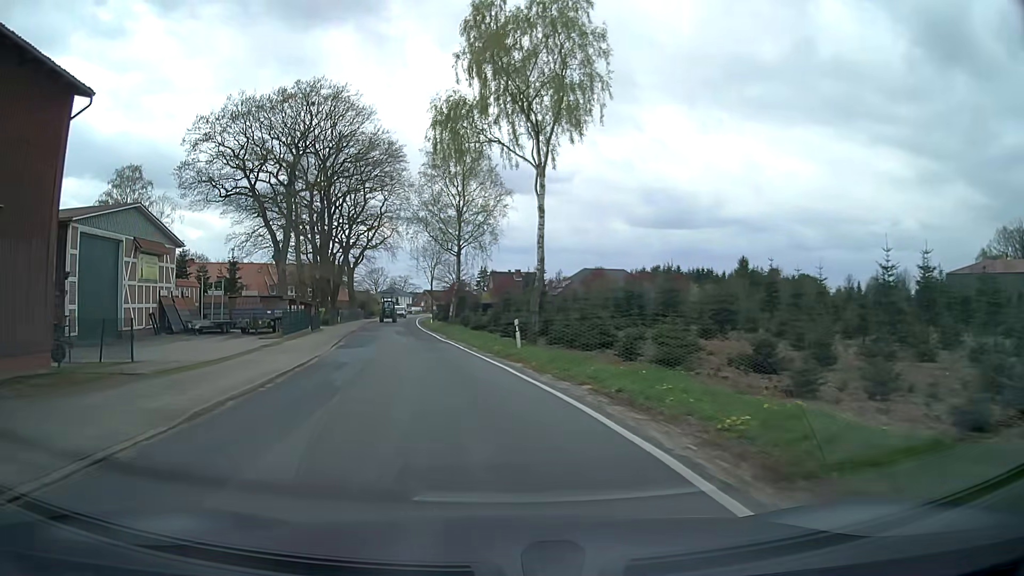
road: secondary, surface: asphalt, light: Day
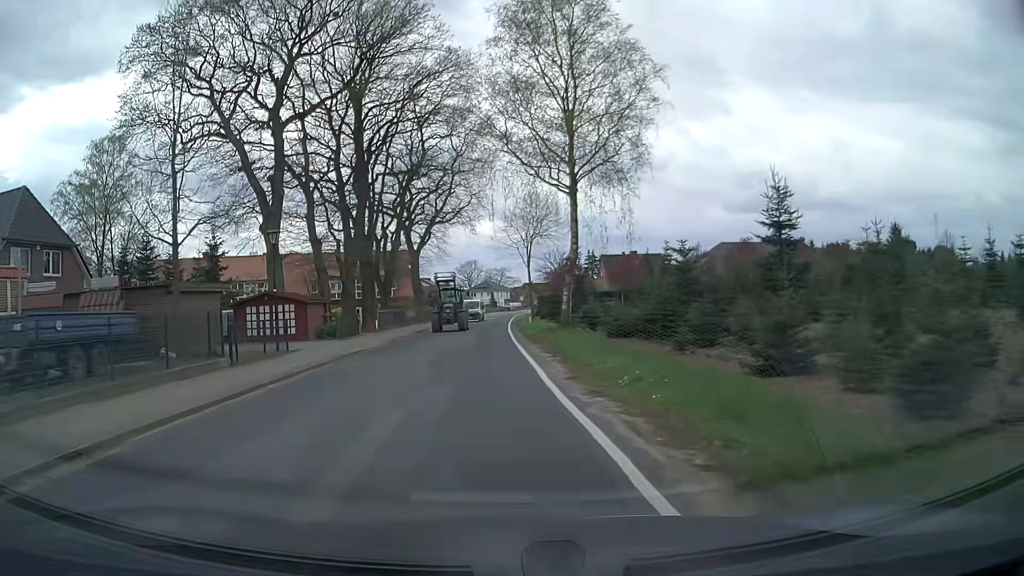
(-2.5, +27.4) m; -9°
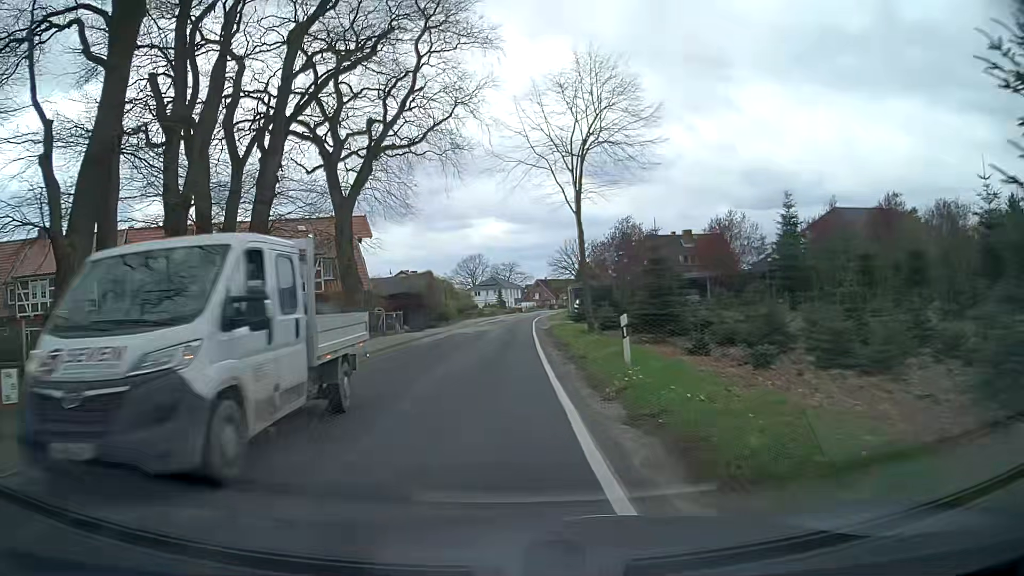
(-0.5, +34.0) m; -1°
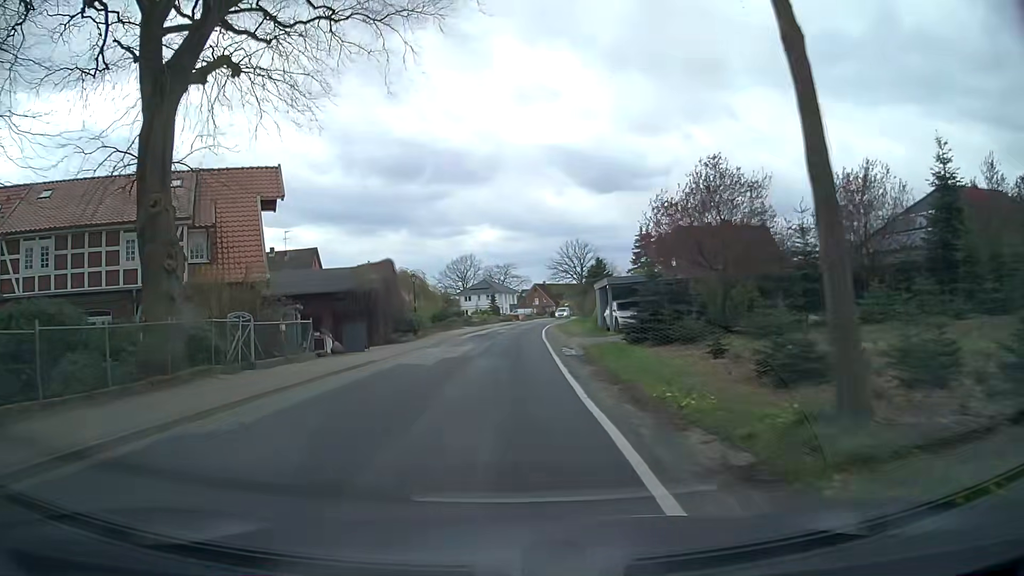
(-0.1, +20.0) m; 0°
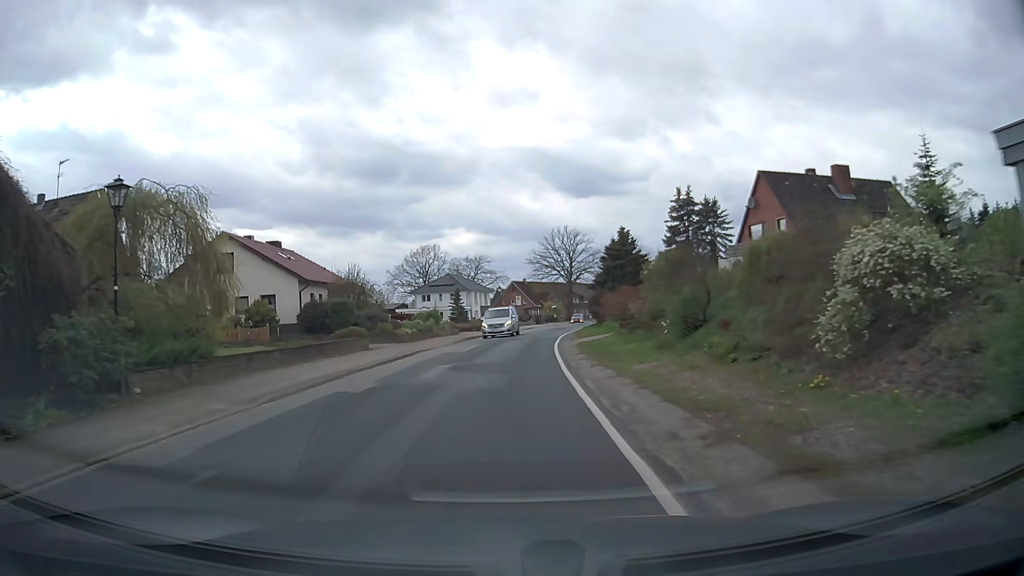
(+0.7, +34.6) m; +2°
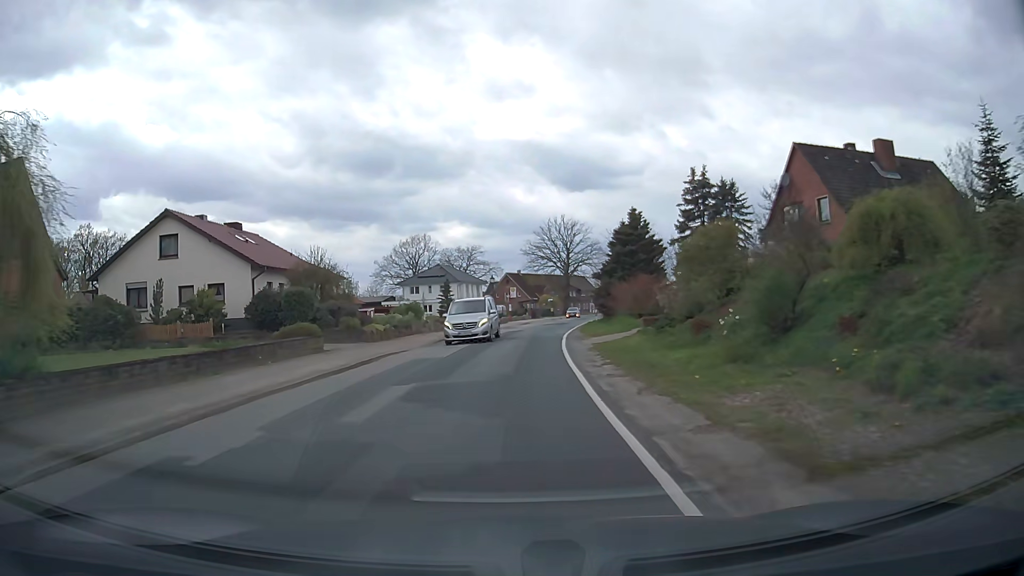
(+0.1, +7.0) m; +1°
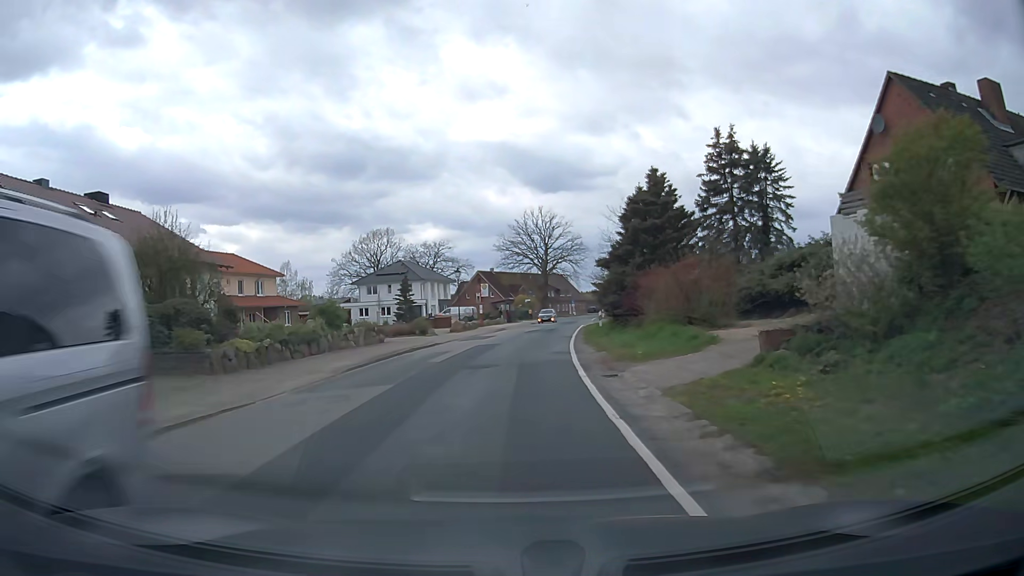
(+0.3, +14.0) m; +3°
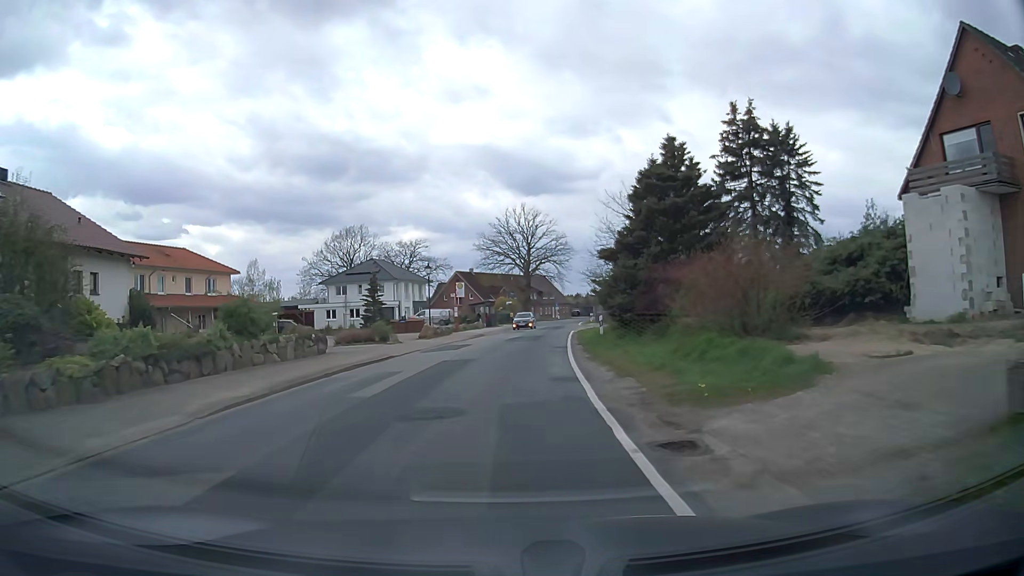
(0.0, +7.0) m; +1°
(0, +10) (+1, +20) (+2, +30) (+3, +40) (+4, +50) (+5, +60) (+7, +70) (+8, +80) (+9, +89) (+11, +99) m
